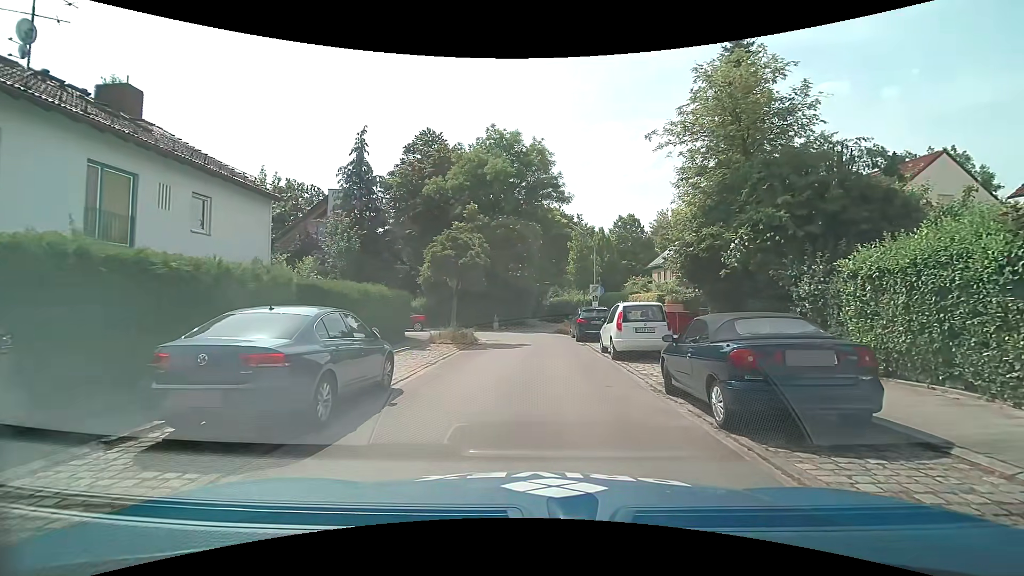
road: residential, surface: asphalt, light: Day
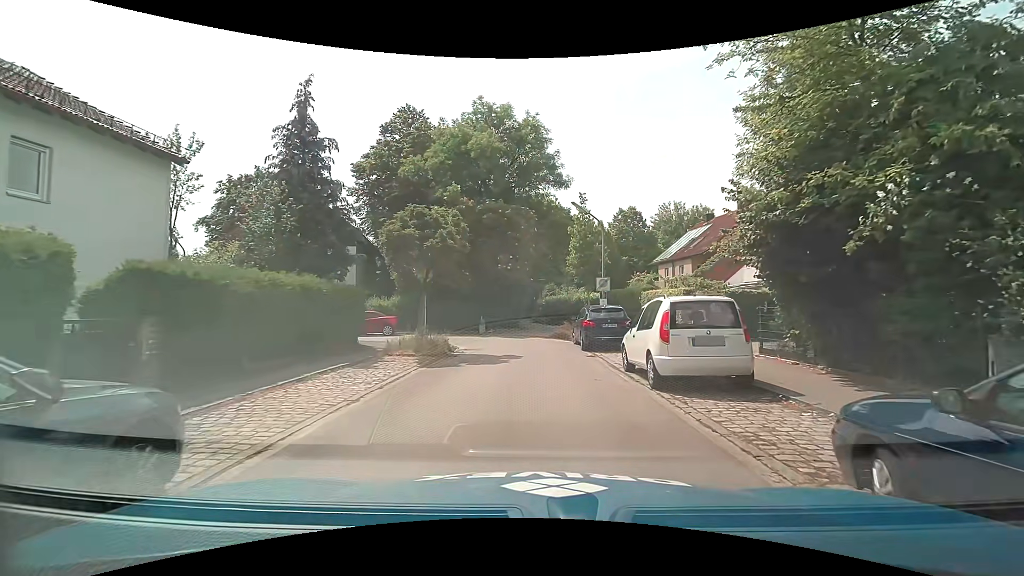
(+0.1, +5.5) m; +1°
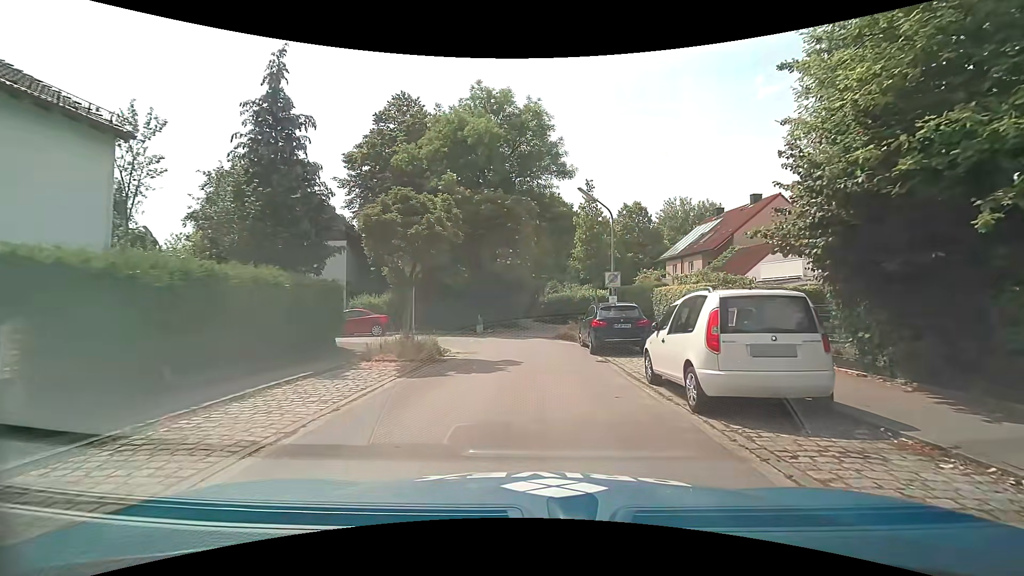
(0.0, +2.2) m; +1°
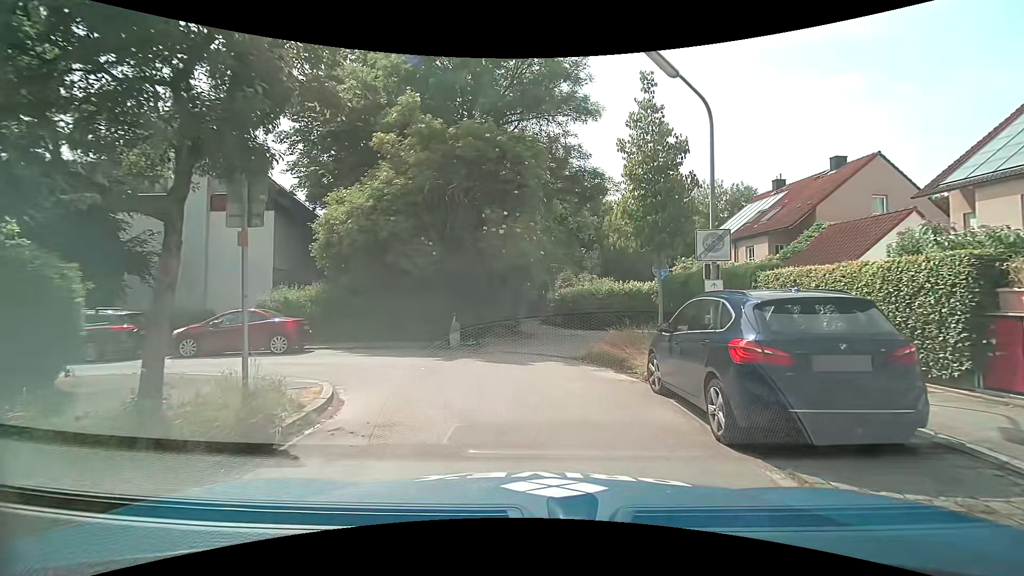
(-0.3, +10.2) m; -2°
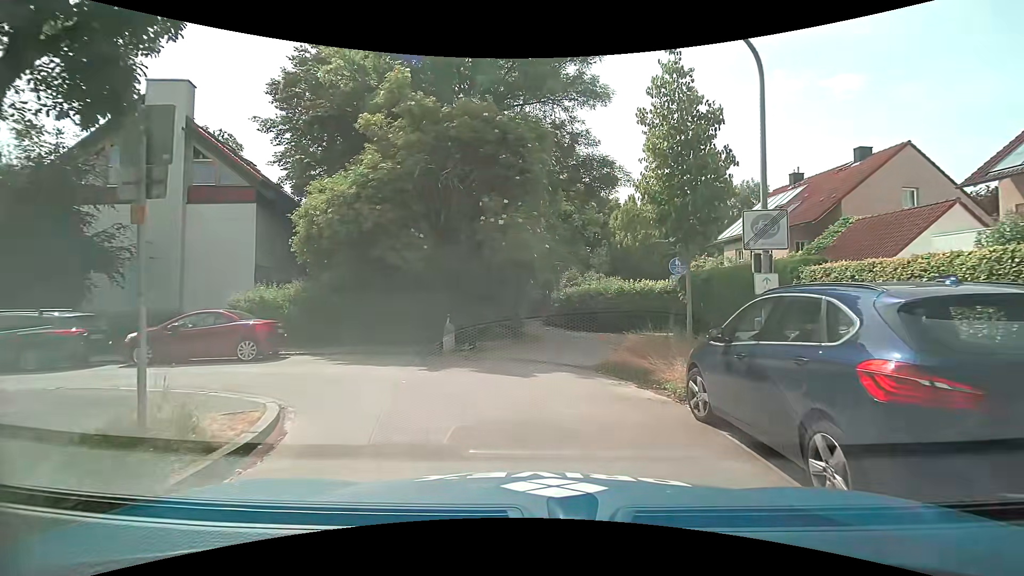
(0.0, +1.9) m; -1°
